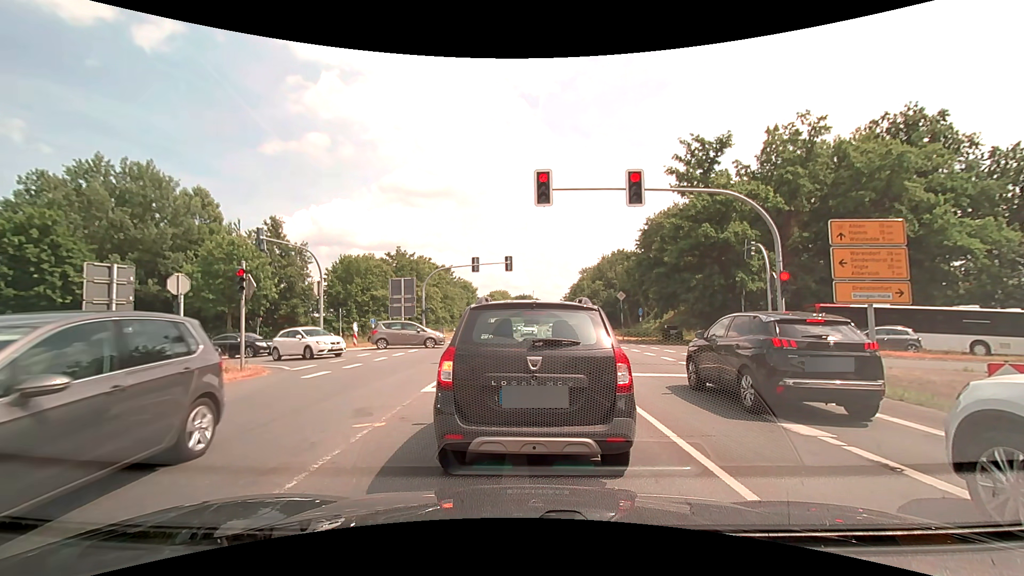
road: primary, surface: asphalt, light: Day
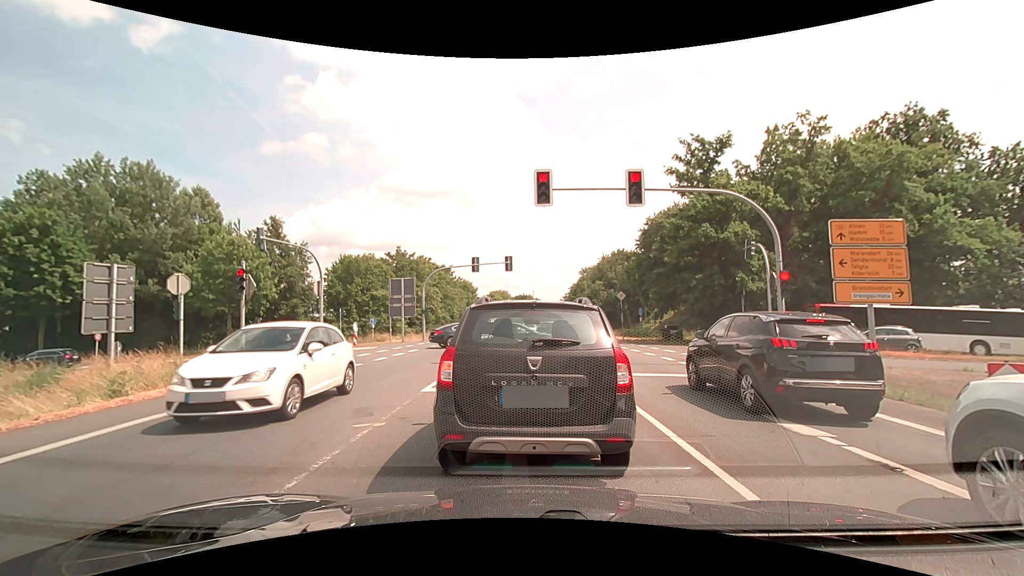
(0.0, 0.0) m; 0°
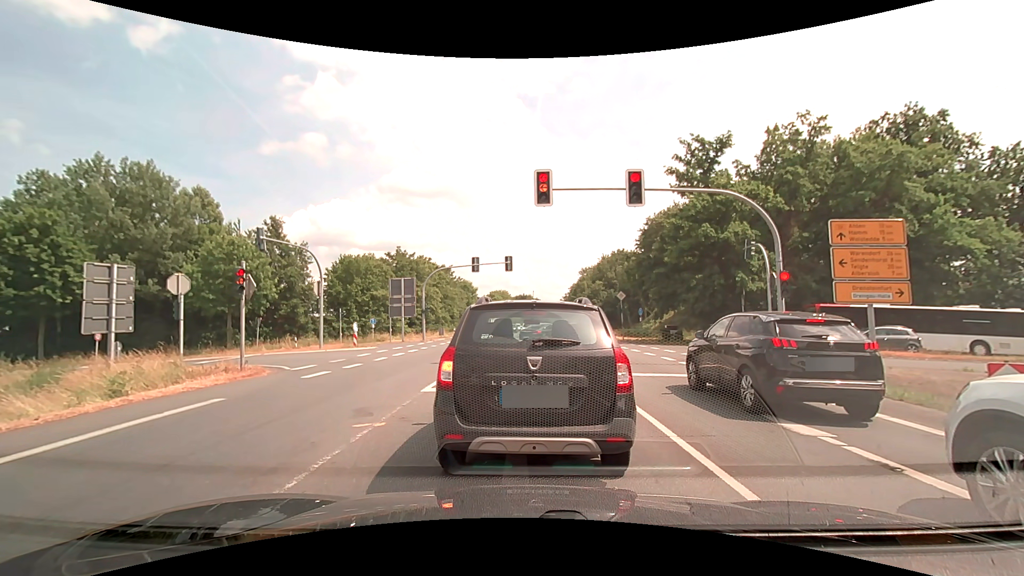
(0.0, 0.0) m; 0°
